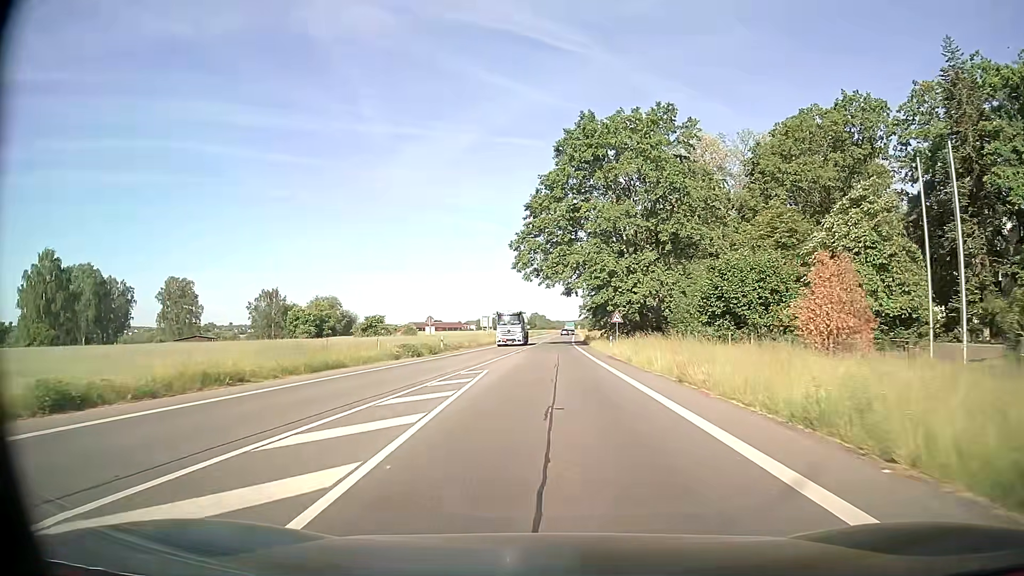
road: secondary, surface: asphalt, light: Day
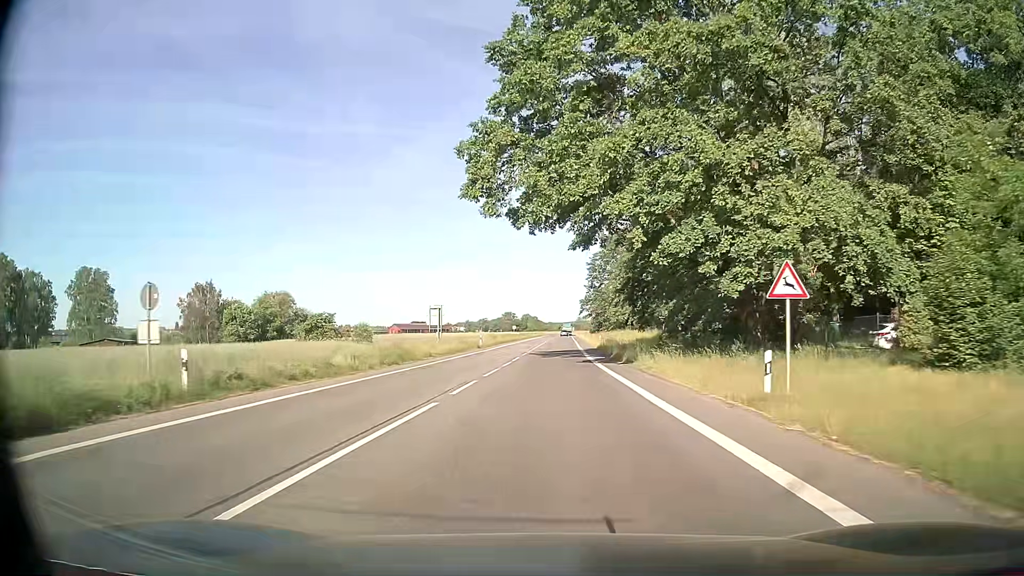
(+0.2, +35.0) m; +1°
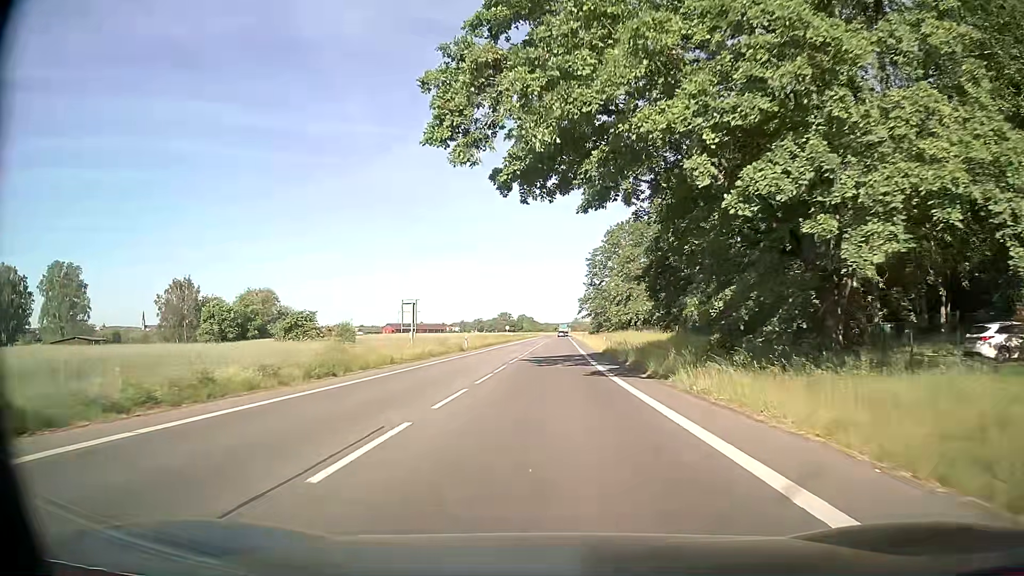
(0.0, +8.8) m; 0°
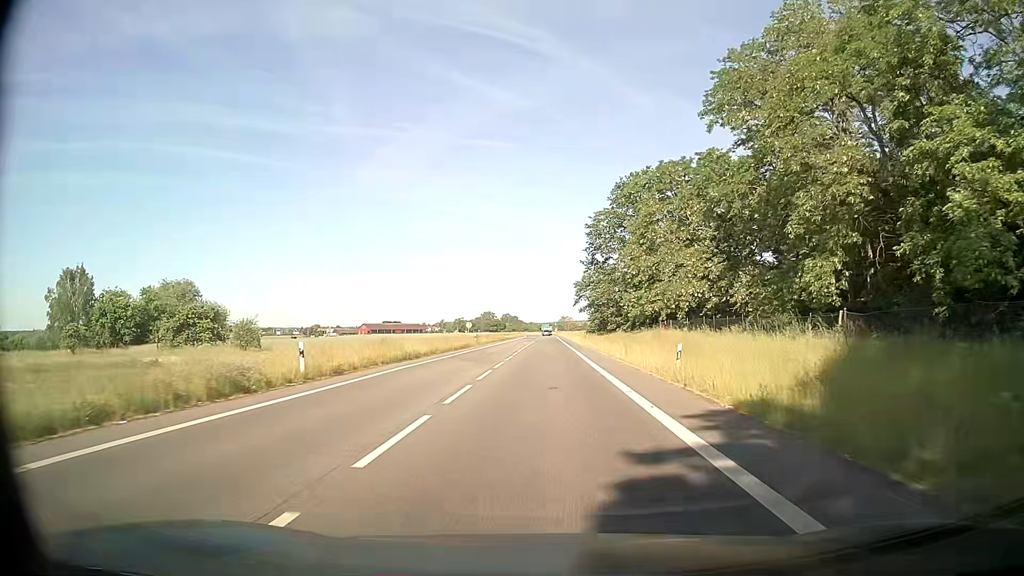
(+0.5, +35.2) m; +2°
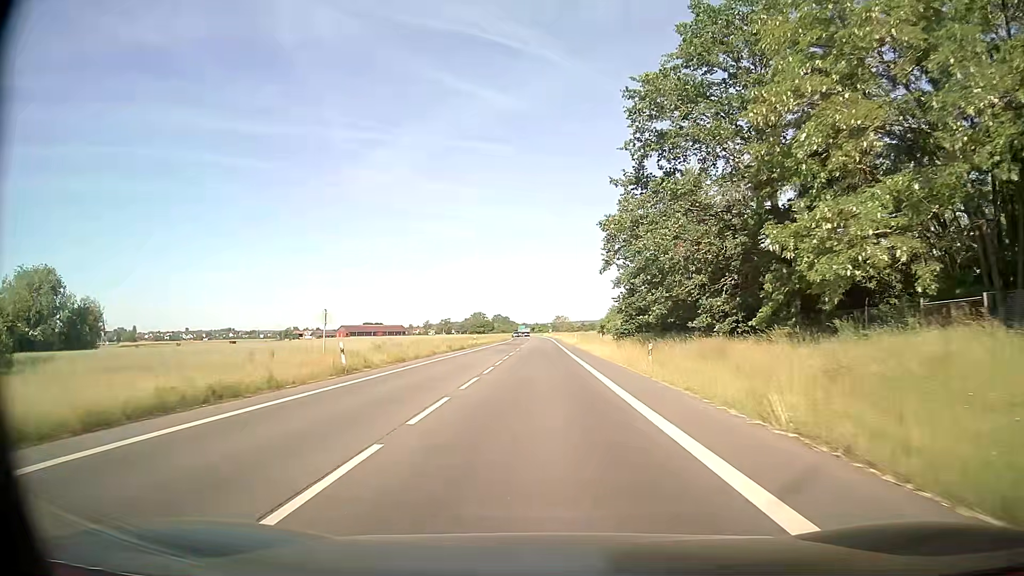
(0.0, +44.8) m; 0°
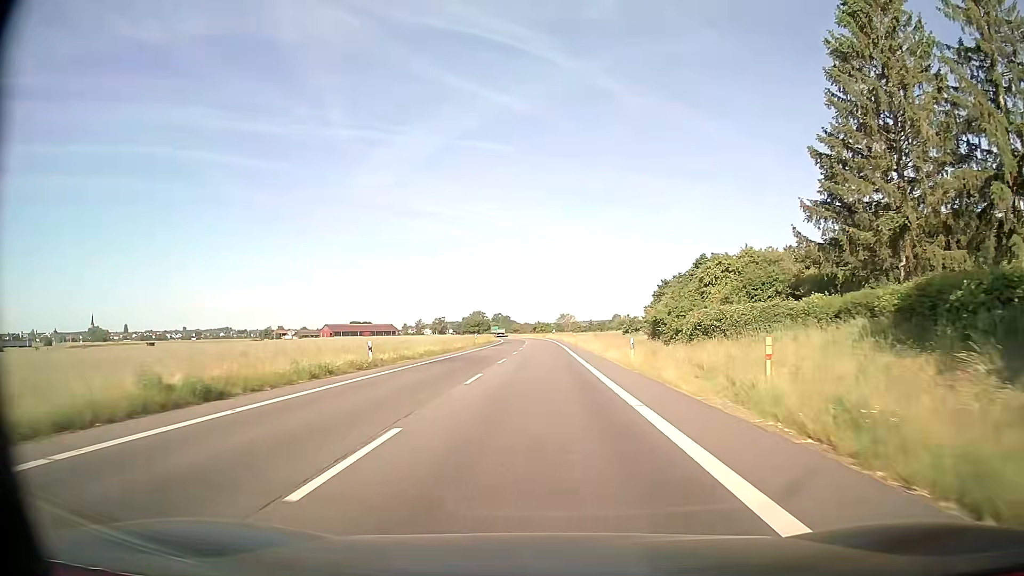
(-0.1, +46.7) m; 0°
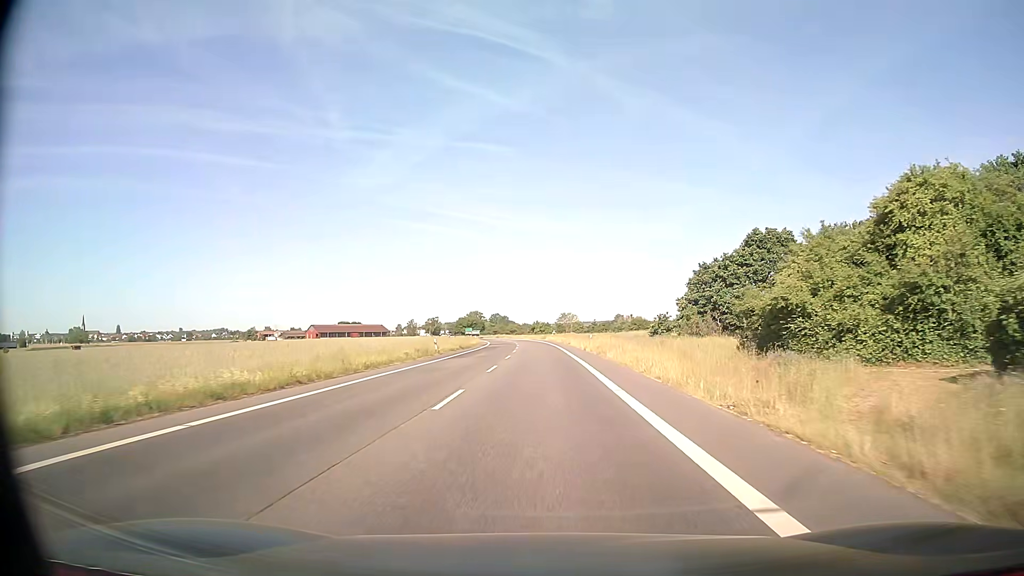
(-0.1, +29.1) m; 0°
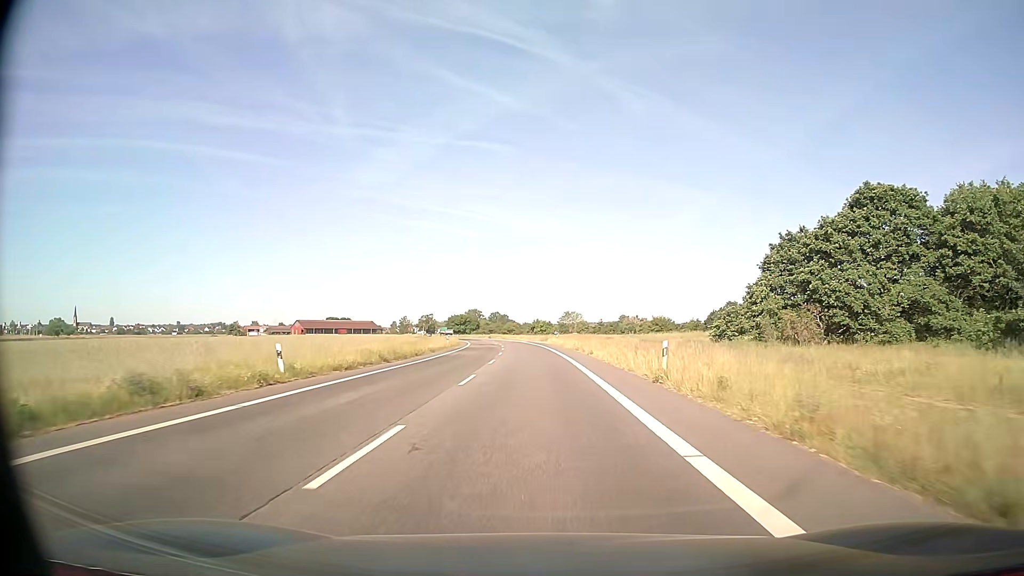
(0.0, +30.3) m; 0°
(0, +10) (0, +20) (0, +30) (-1, +40) (-1, +50) (-2, +60) (-2, +70) (-3, +80) (-4, +90) (-5, +100) m
